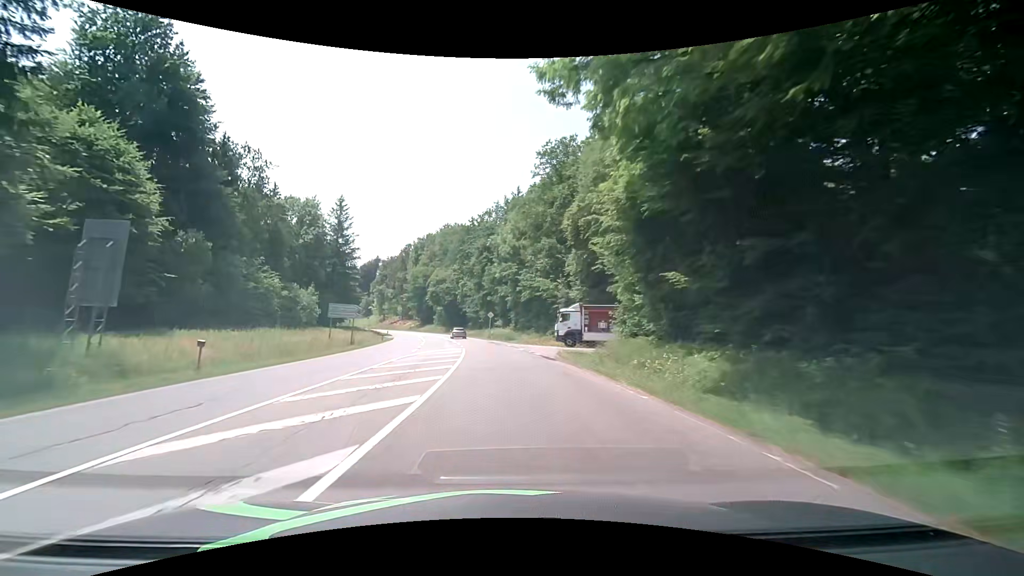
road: secondary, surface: asphalt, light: Day
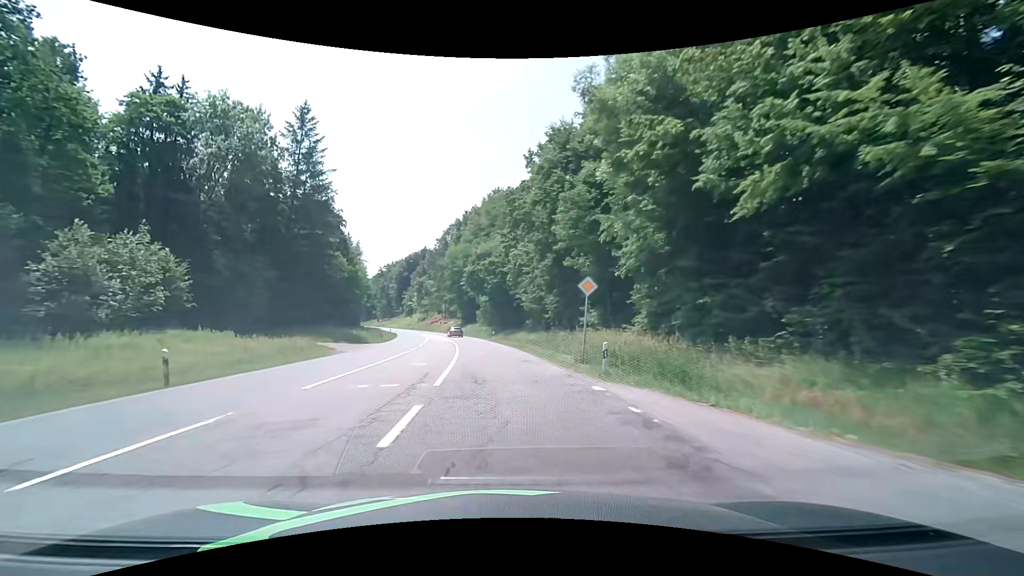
(-2.3, +43.4) m; -7°
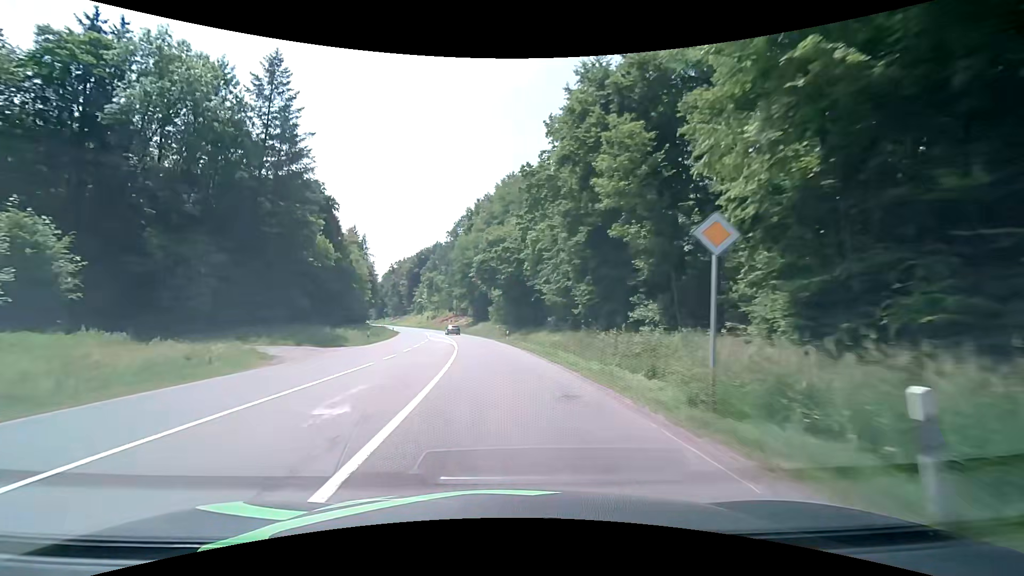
(-0.2, +10.8) m; -2°
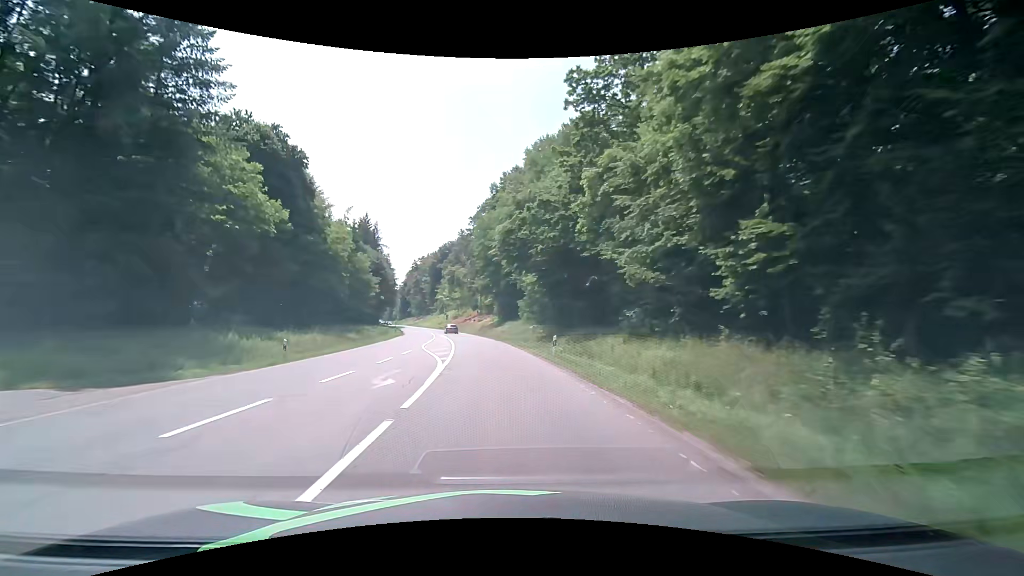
(-0.6, +20.9) m; -3°
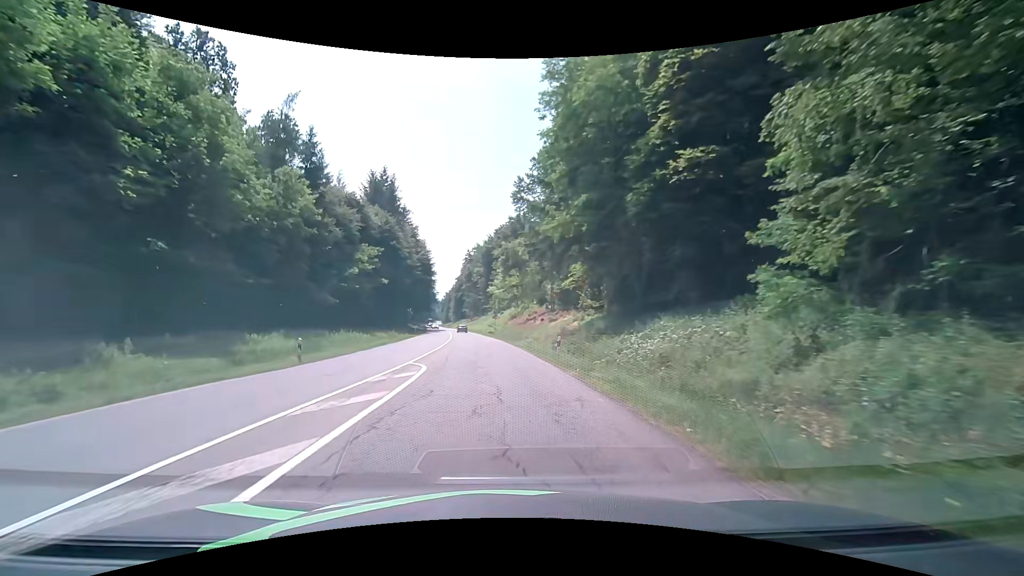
(-3.5, +47.3) m; -8°
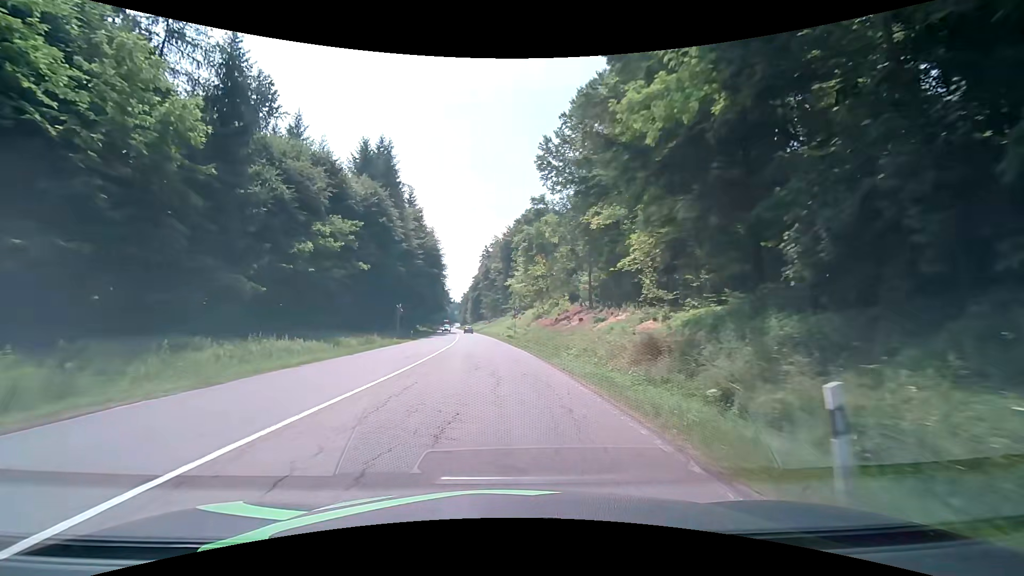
(-0.4, +17.8) m; -2°
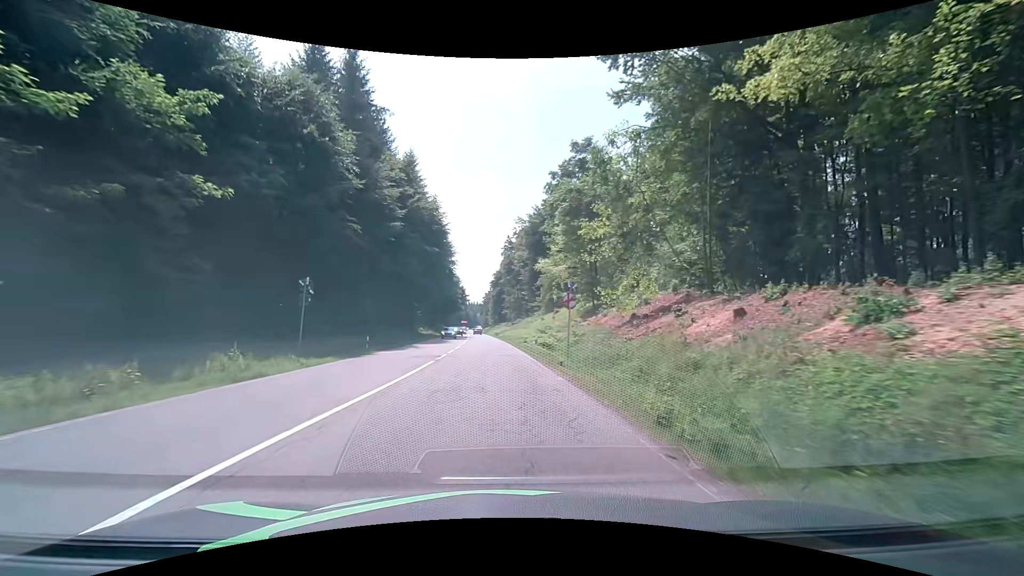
(-0.9, +27.6) m; -3°
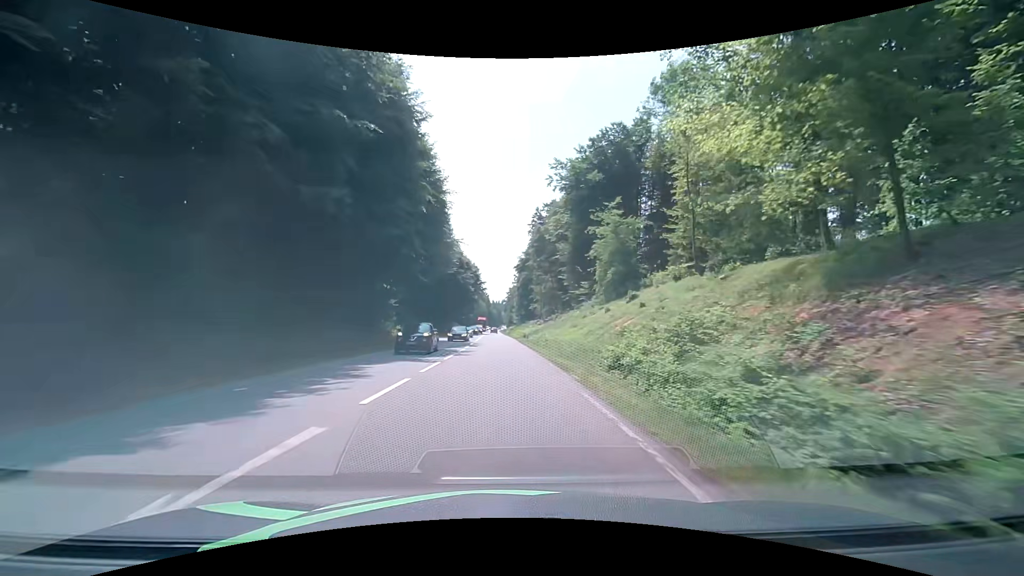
(-0.7, +39.5) m; -2°
(0, +10) (0, +20) (0, +30) (-1, +40) (-1, +50) (-1, +60) (-1, +70) (-1, +80) (-2, +90) (-2, +100) m
